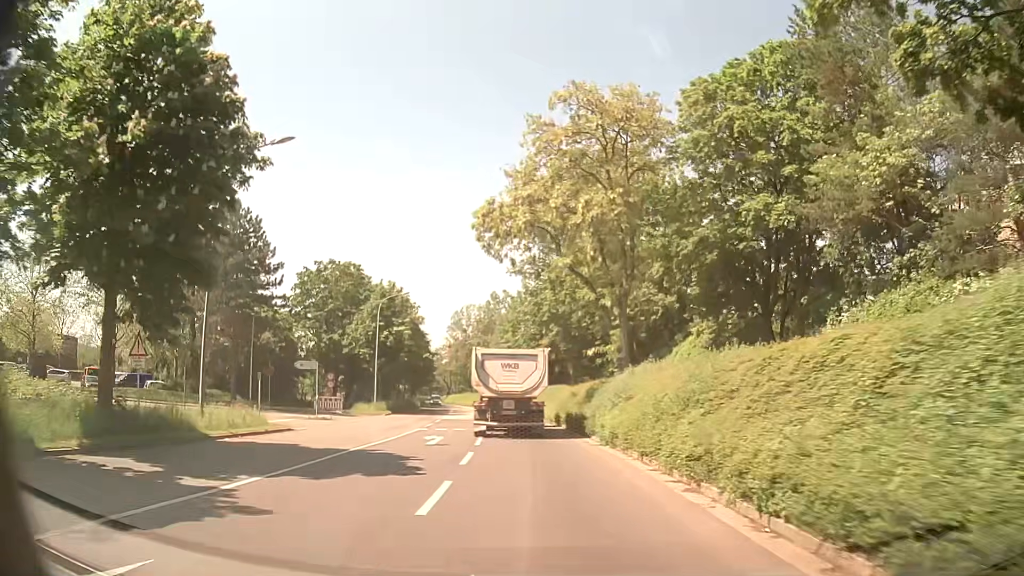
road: tertiary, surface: asphalt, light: Day
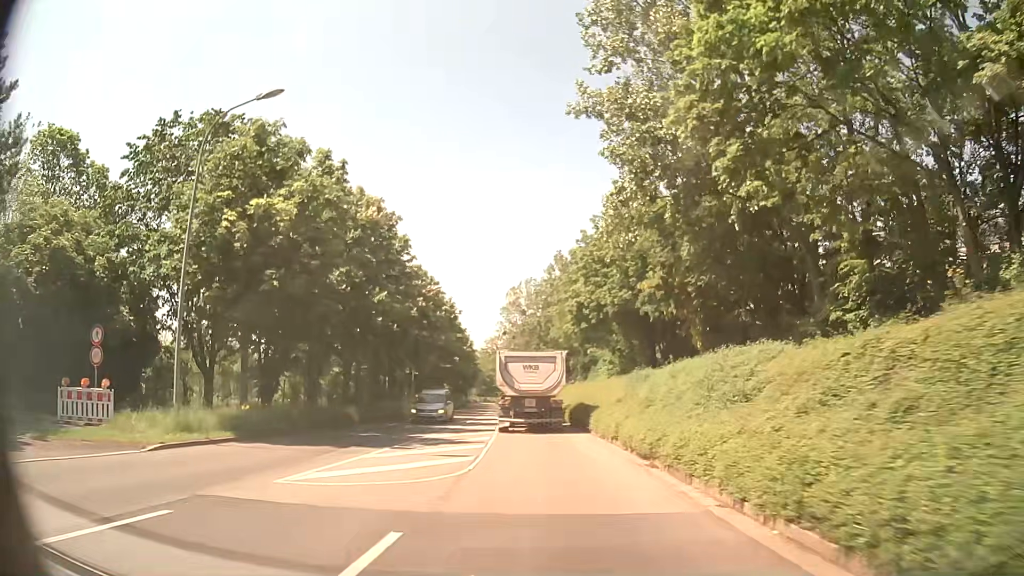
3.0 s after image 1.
(-1.9, +35.8) m; -6°
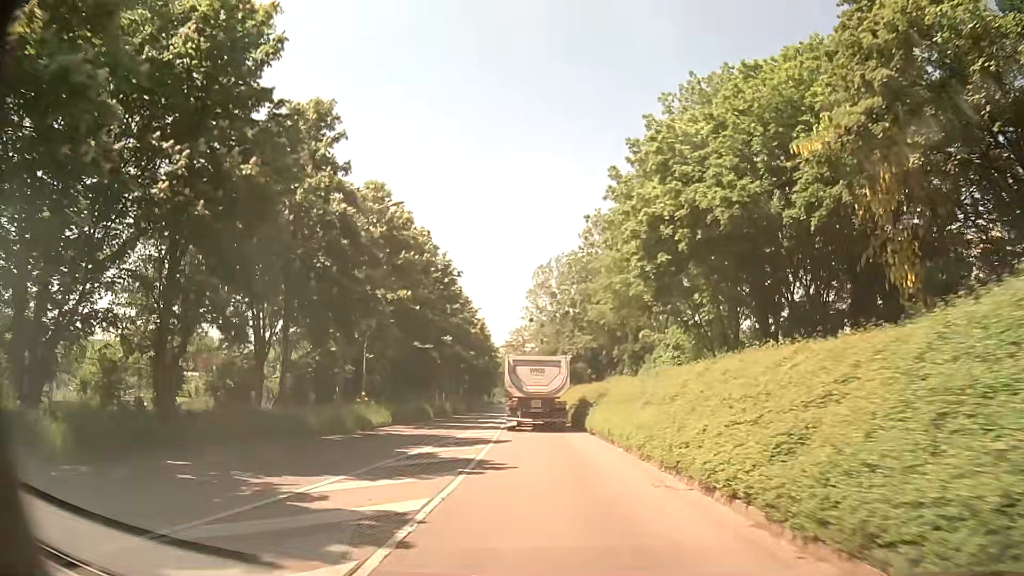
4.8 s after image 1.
(-0.6, +21.5) m; -3°
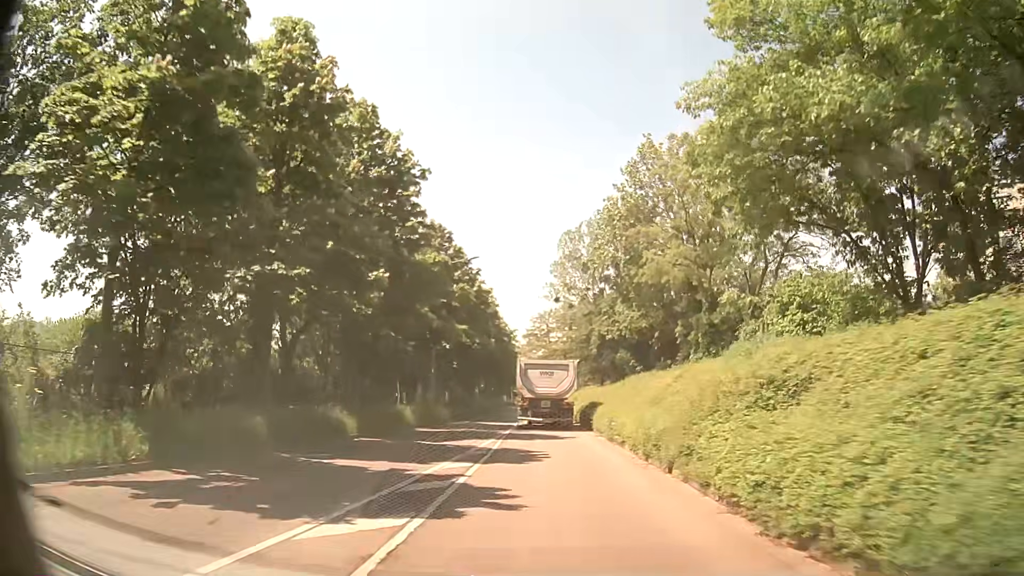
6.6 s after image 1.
(-0.5, +21.6) m; -3°
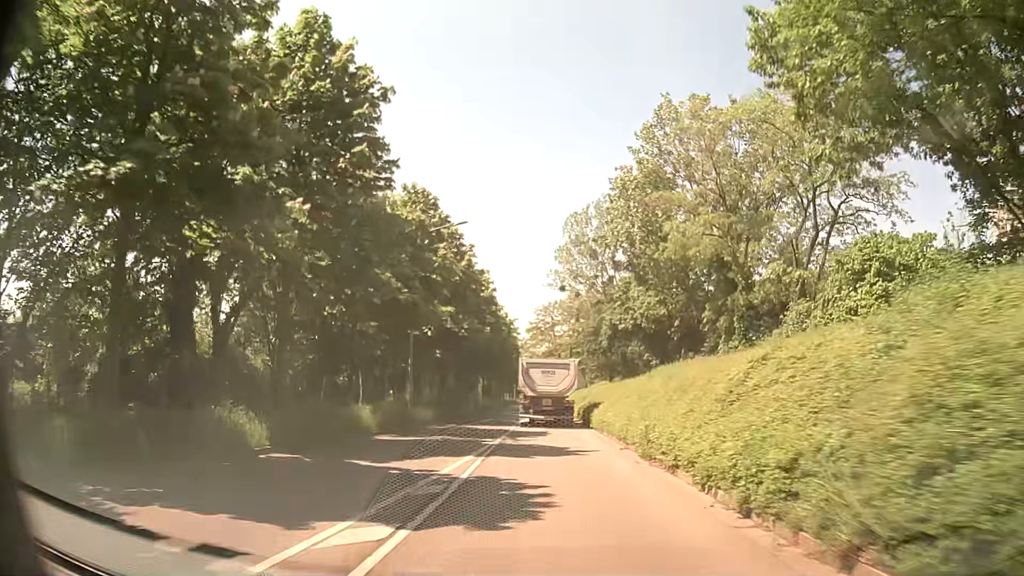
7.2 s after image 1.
(0.0, +7.3) m; 0°
